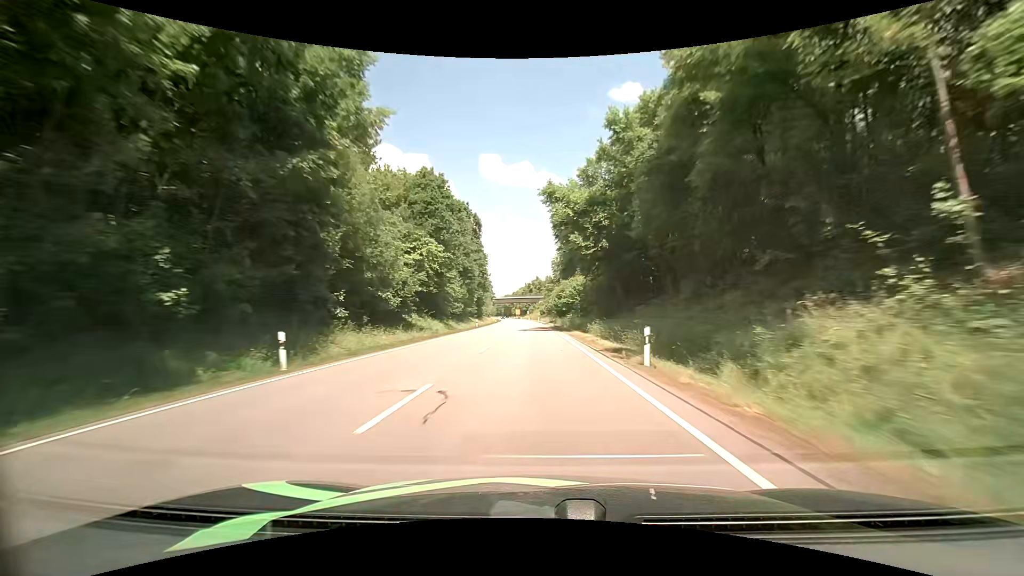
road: primary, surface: asphalt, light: Day
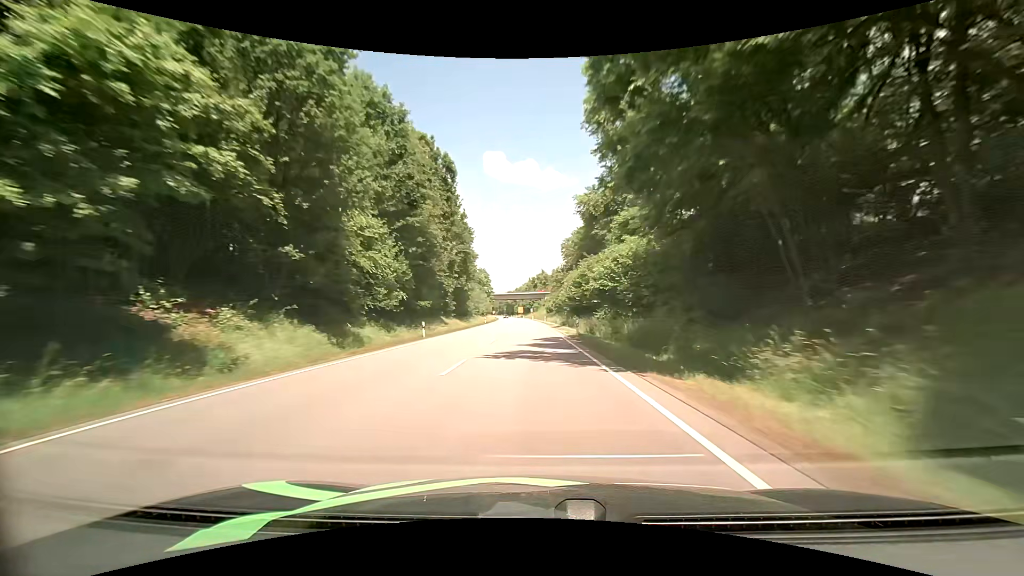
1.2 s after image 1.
(-0.2, +31.6) m; -1°
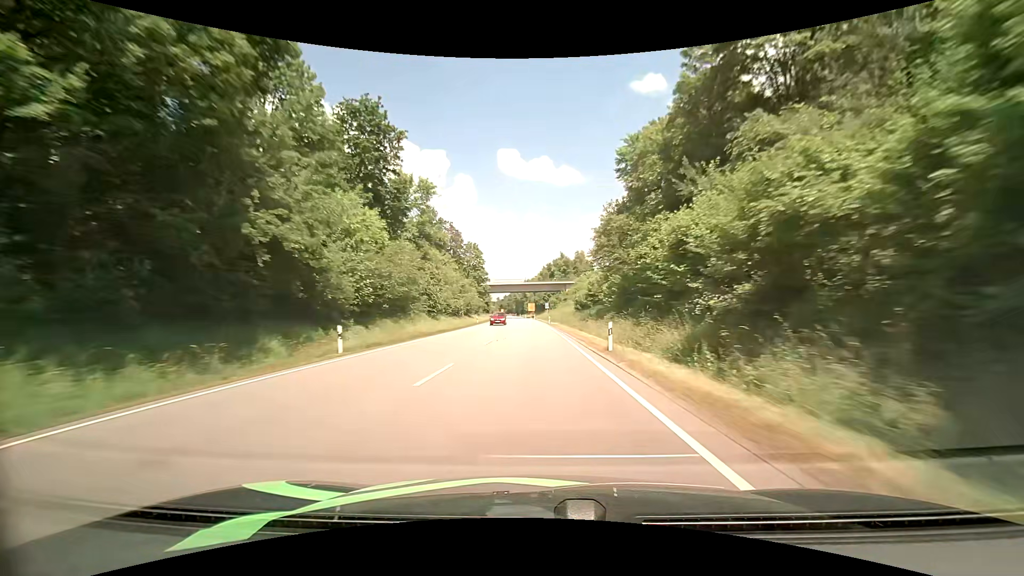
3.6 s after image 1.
(-0.6, +63.5) m; -1°
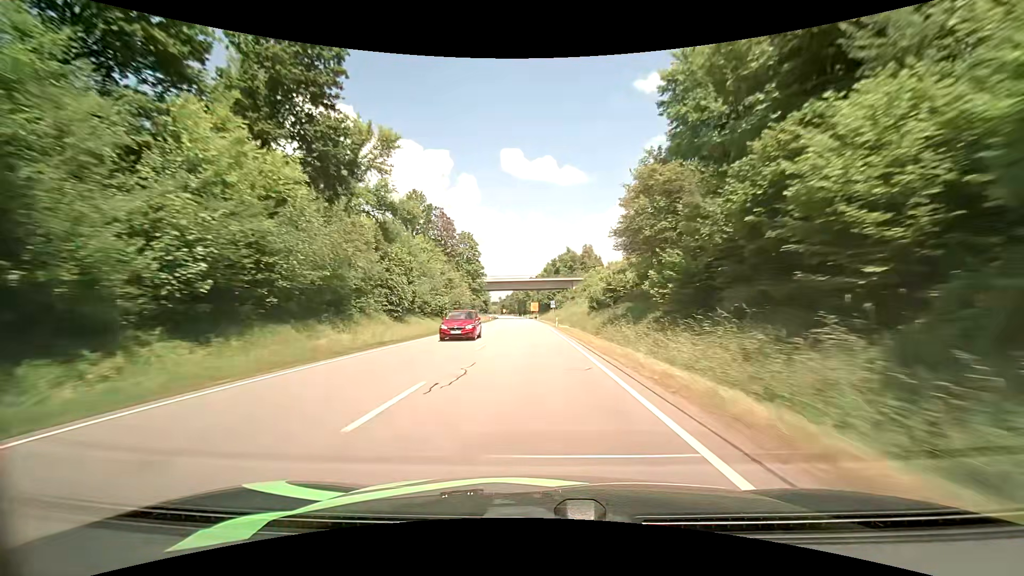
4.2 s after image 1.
(-0.1, +15.8) m; -1°
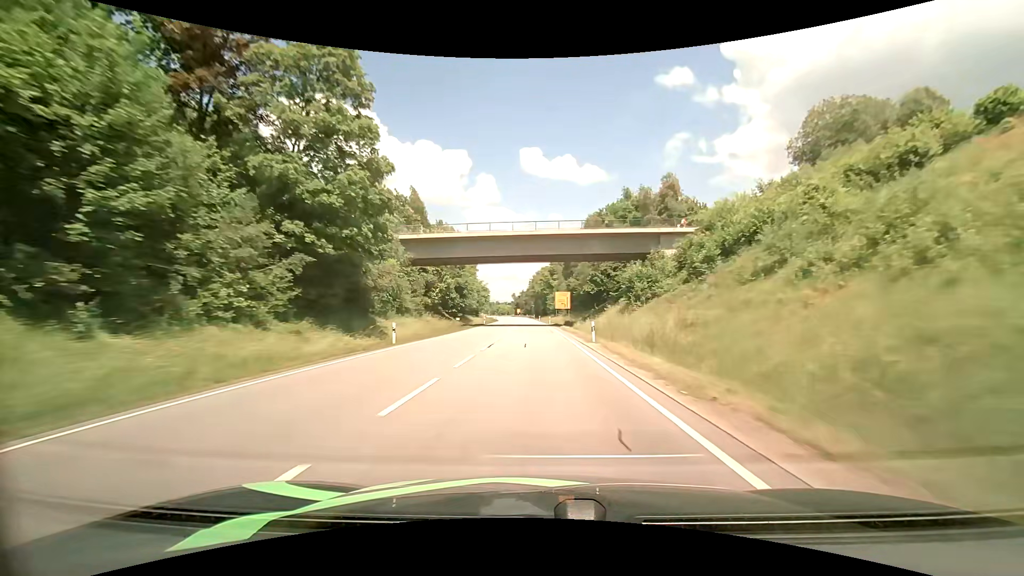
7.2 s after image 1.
(-1.5, +77.9) m; -2°
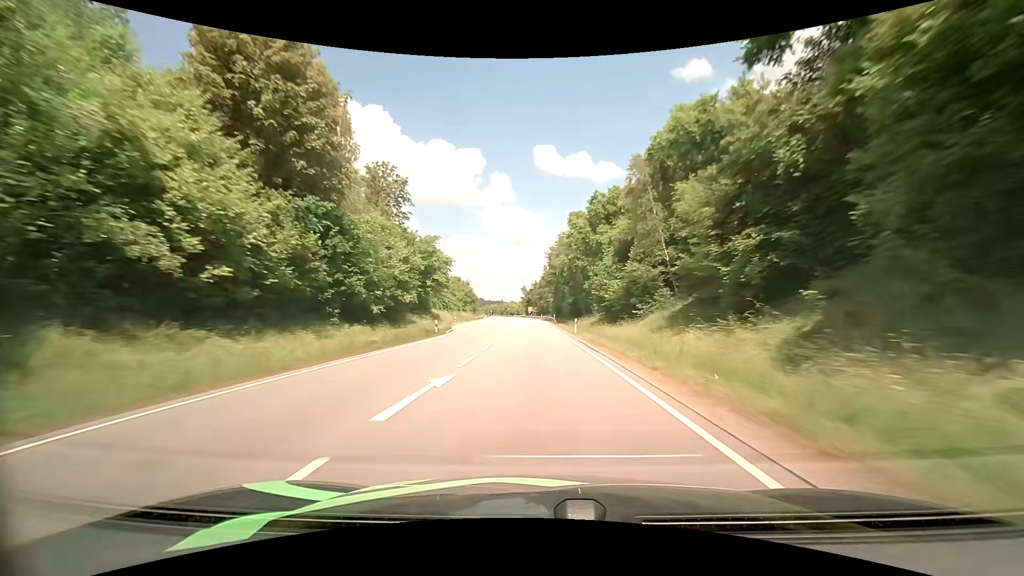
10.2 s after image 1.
(-0.8, +78.2) m; -2°
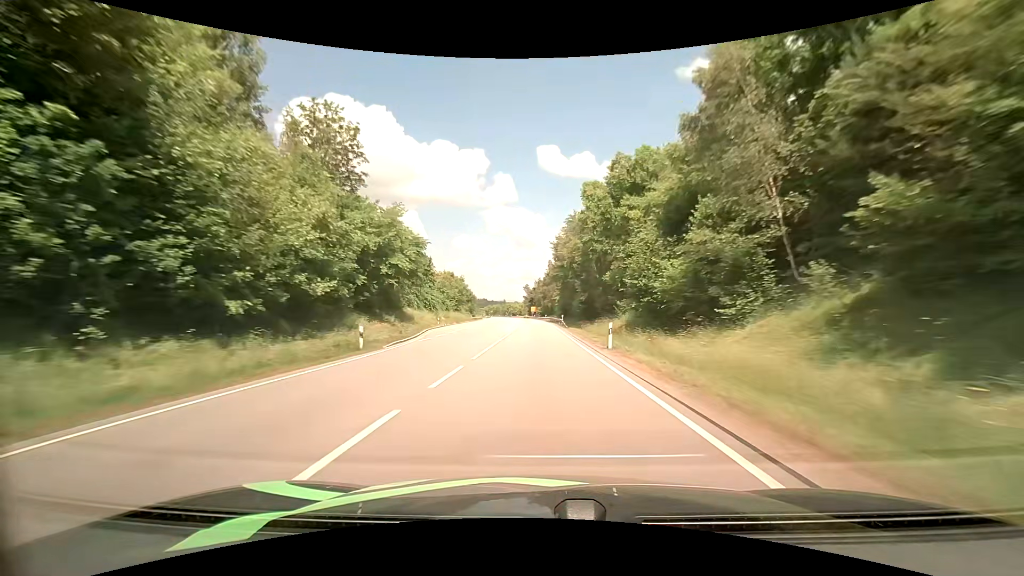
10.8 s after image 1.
(-0.2, +15.8) m; -1°
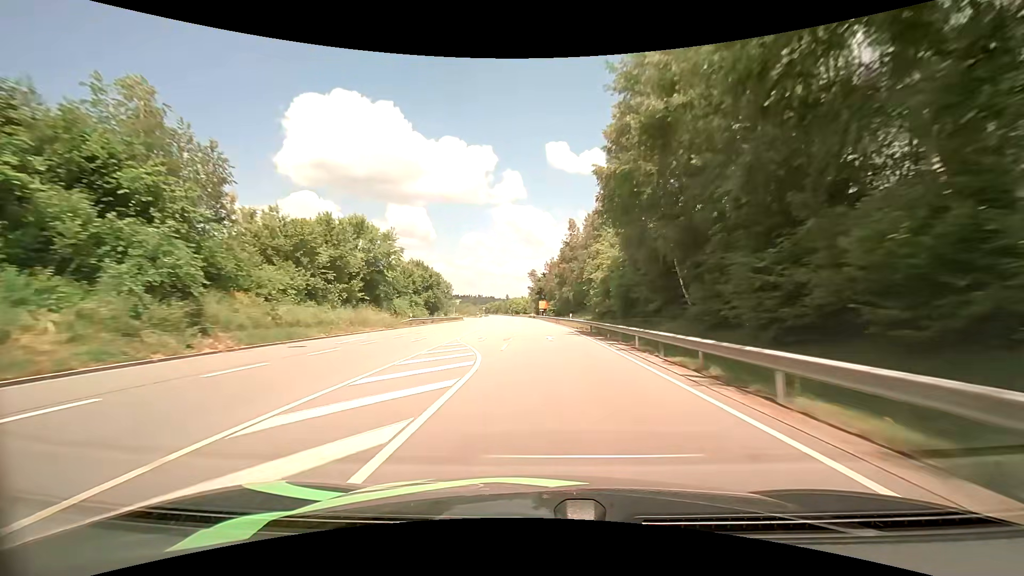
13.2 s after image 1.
(-0.9, +63.3) m; -1°
(0, +10) (0, +20) (0, +30) (0, +40) (0, +50) (0, +60) (-1, +70) (-1, +80) (-1, +90) (-2, +100) m
